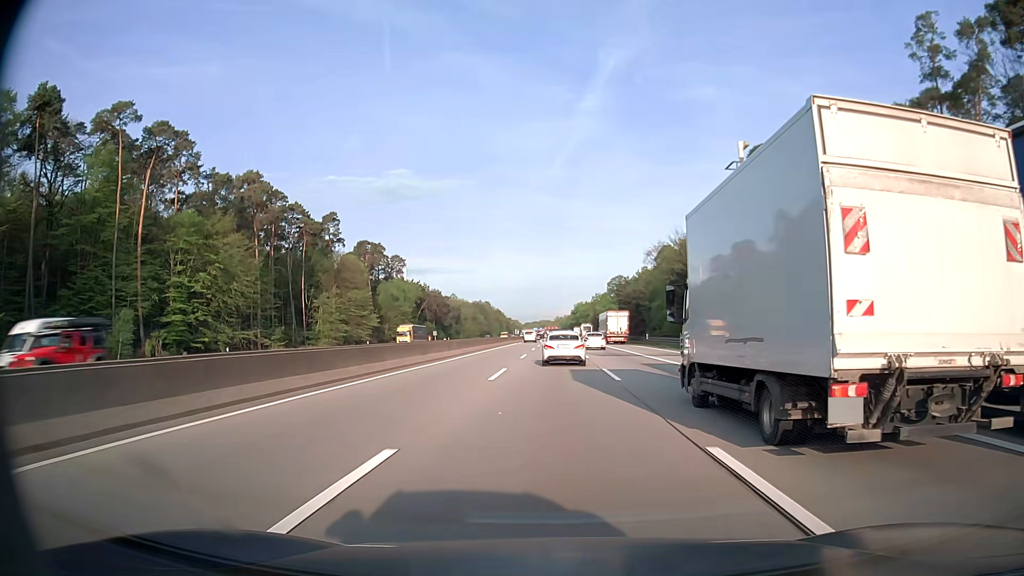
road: motorway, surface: asphalt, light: Day
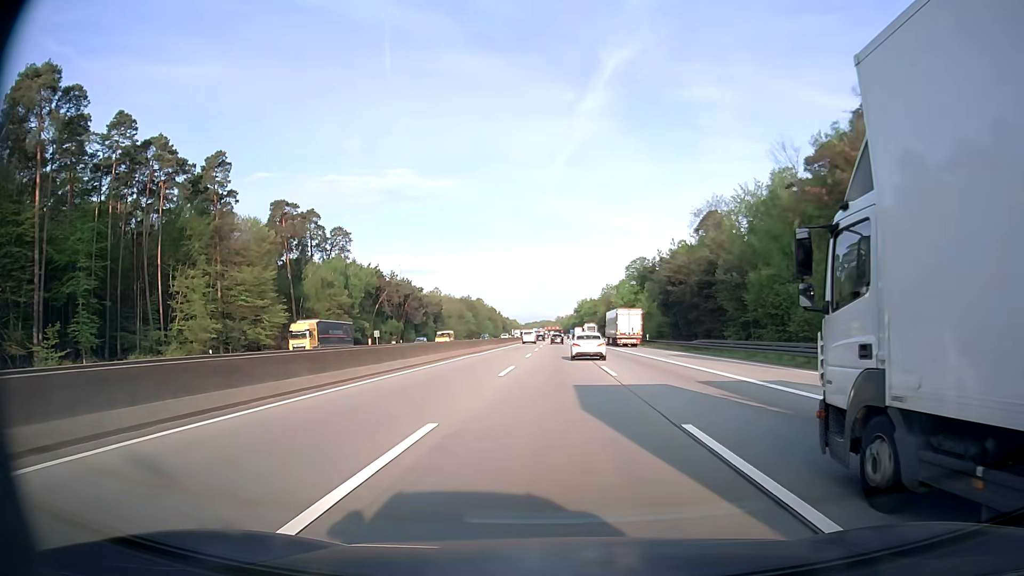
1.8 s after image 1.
(-0.1, +51.8) m; 0°
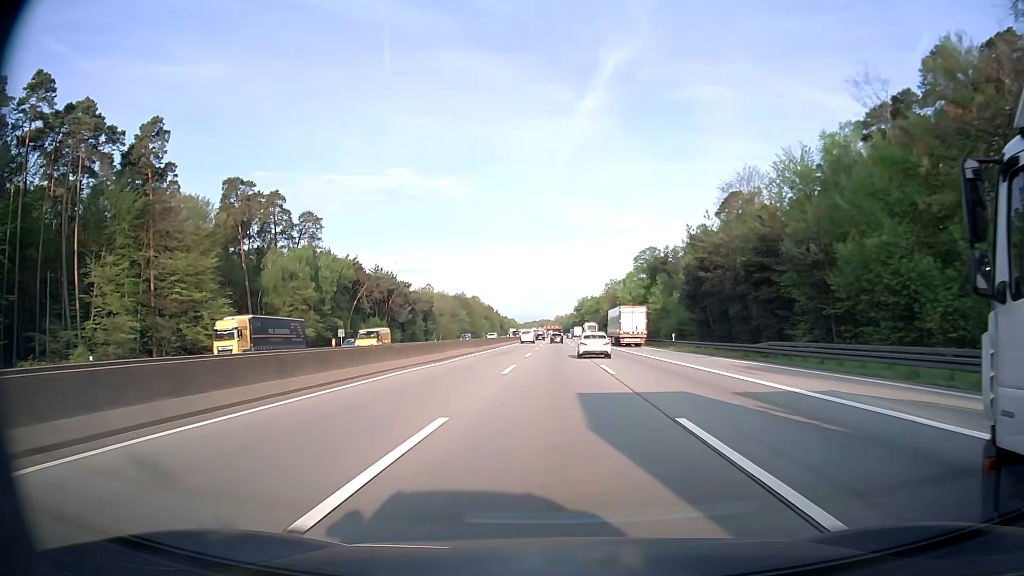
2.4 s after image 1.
(0.0, +17.4) m; 0°
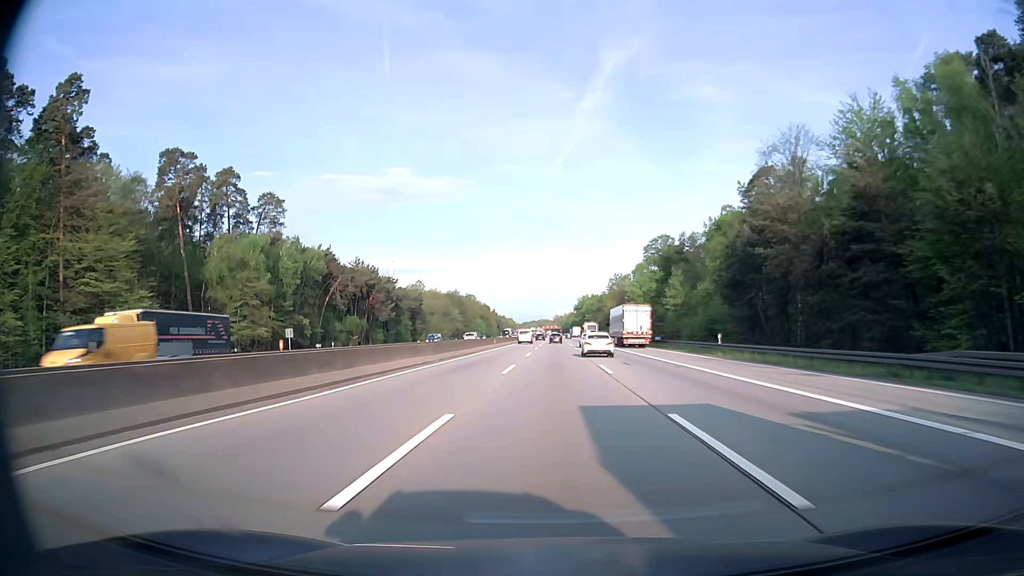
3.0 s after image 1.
(0.0, +17.4) m; 0°
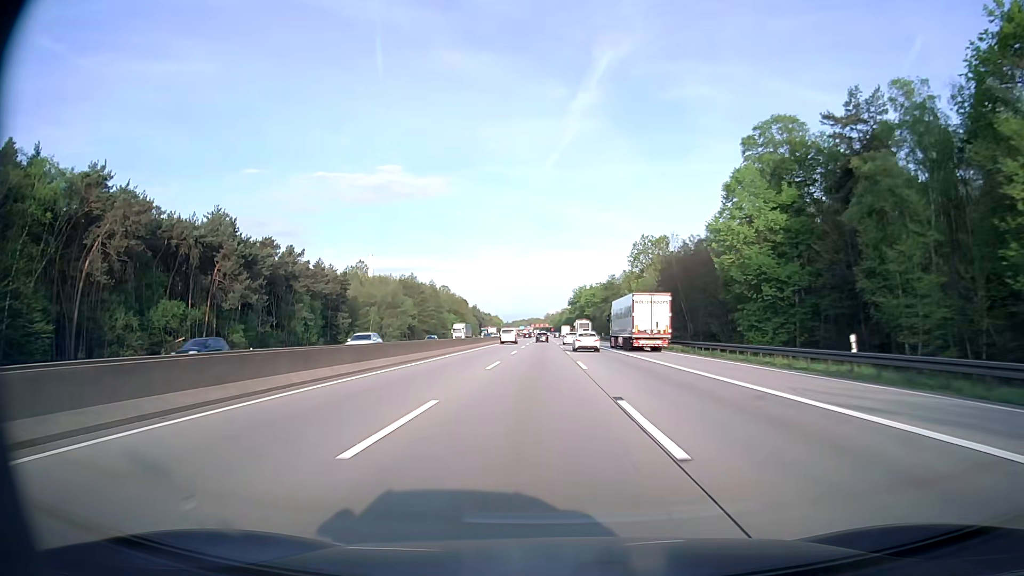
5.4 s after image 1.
(+0.4, +70.0) m; +1°
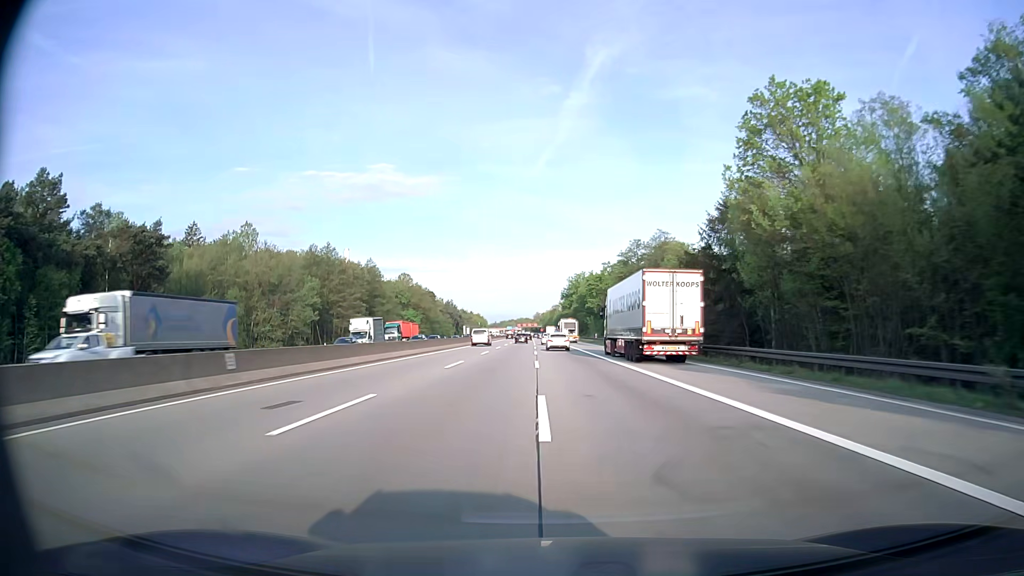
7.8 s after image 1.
(+0.4, +70.5) m; +1°
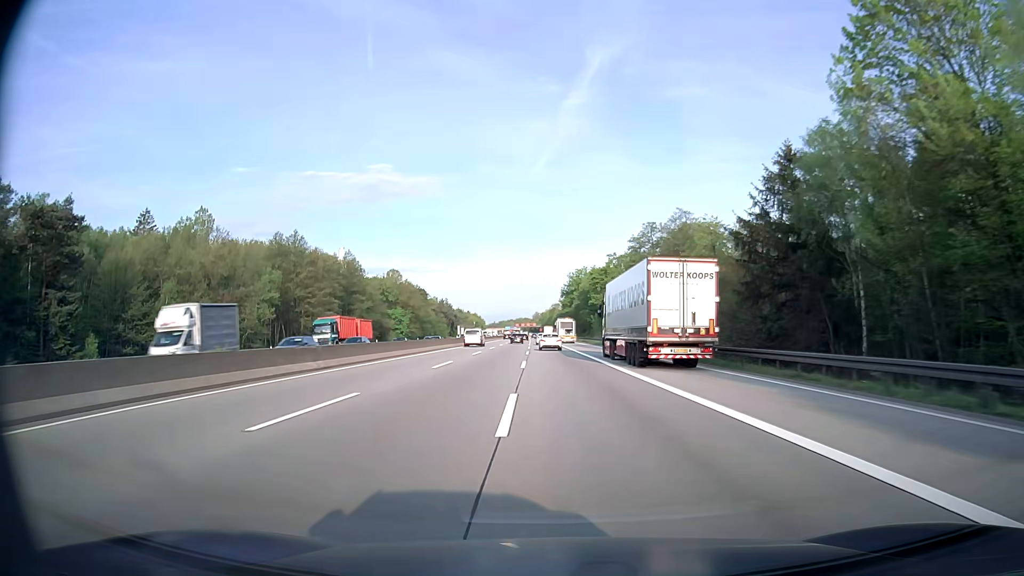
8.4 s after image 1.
(0.0, +17.7) m; 0°
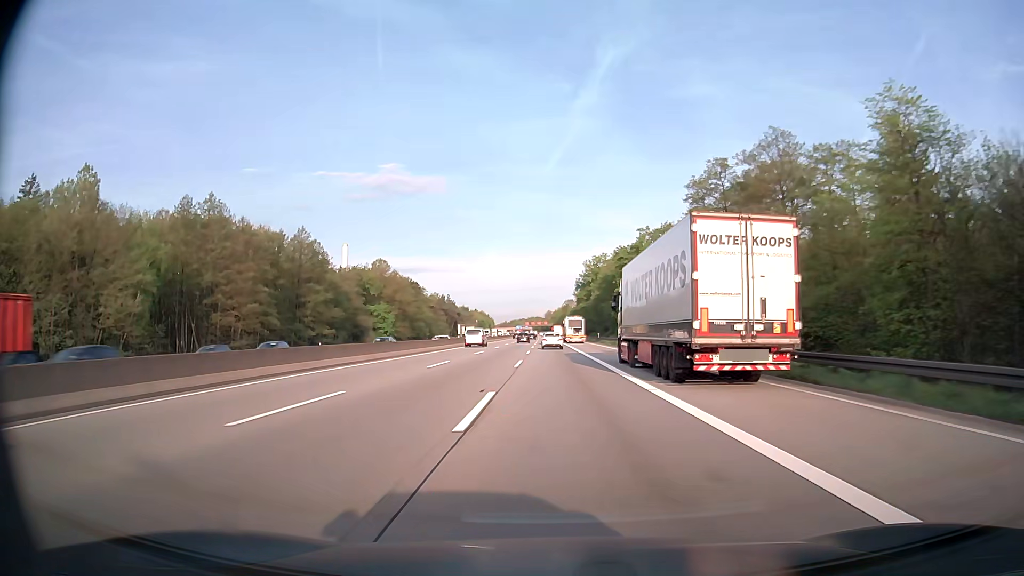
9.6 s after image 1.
(-0.2, +35.5) m; -1°
(0, +10) (0, +20) (0, +30) (0, +40) (0, +50) (-1, +60) (-1, +70) (-1, +80) (-1, +90) (-1, +100) m
